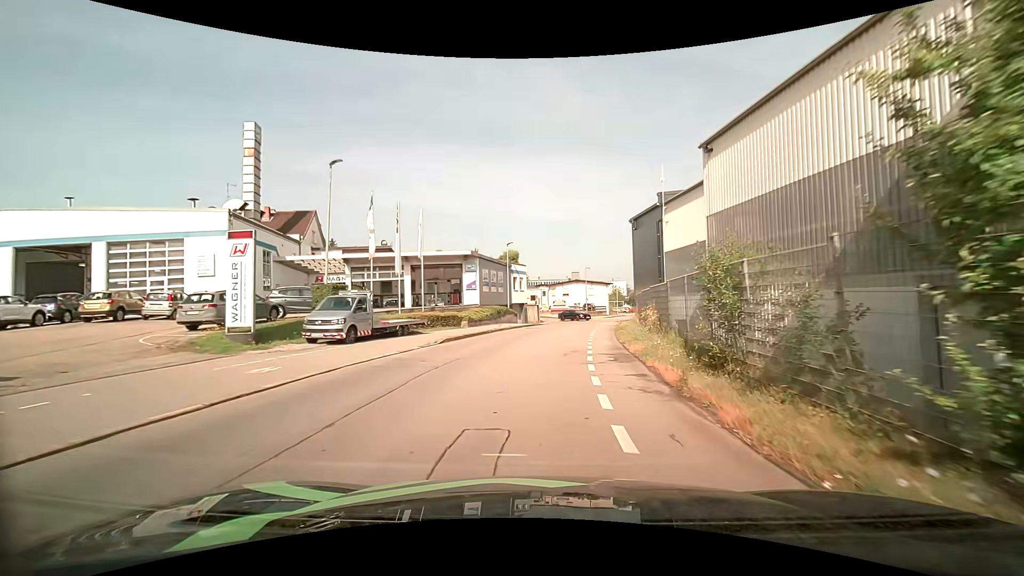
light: Day
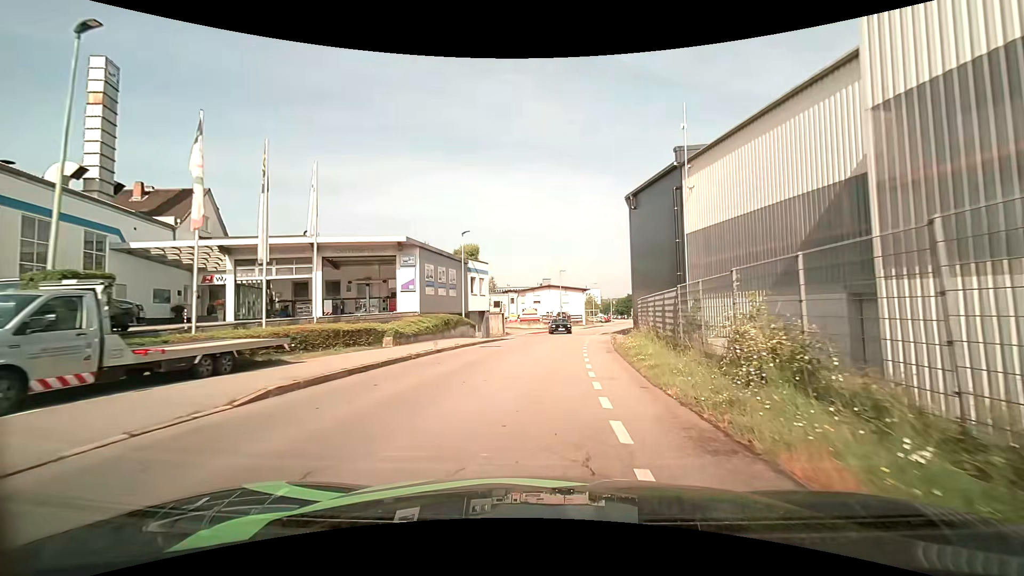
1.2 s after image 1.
(+0.3, +11.5) m; +3°
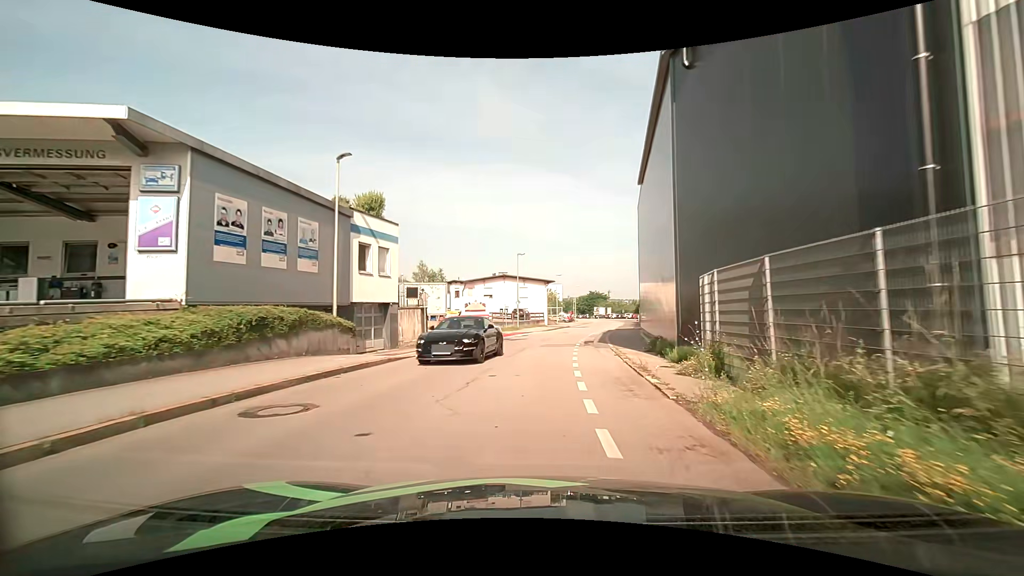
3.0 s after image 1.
(+0.8, +17.0) m; +5°
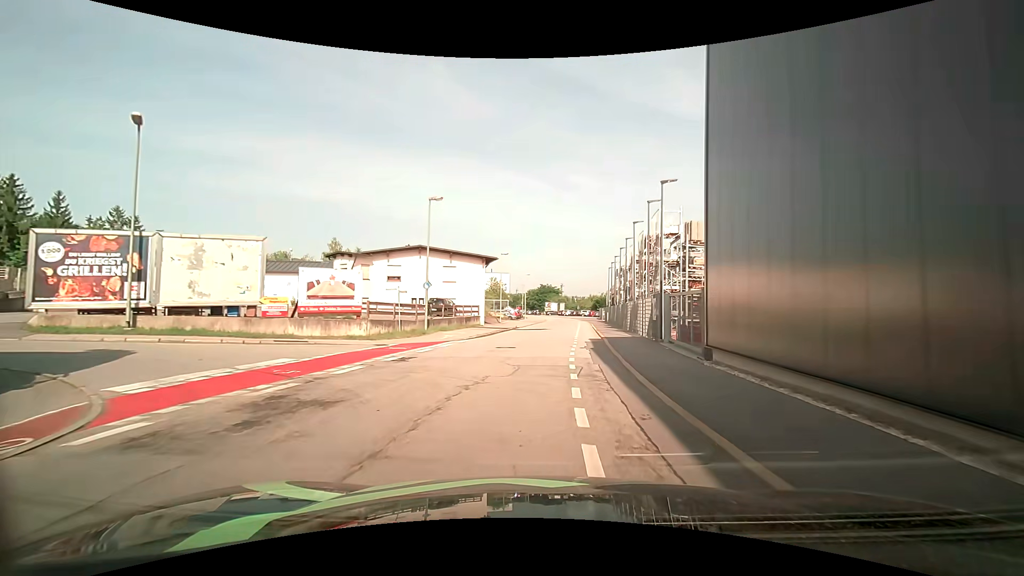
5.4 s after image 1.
(+1.4, +23.2) m; +7°
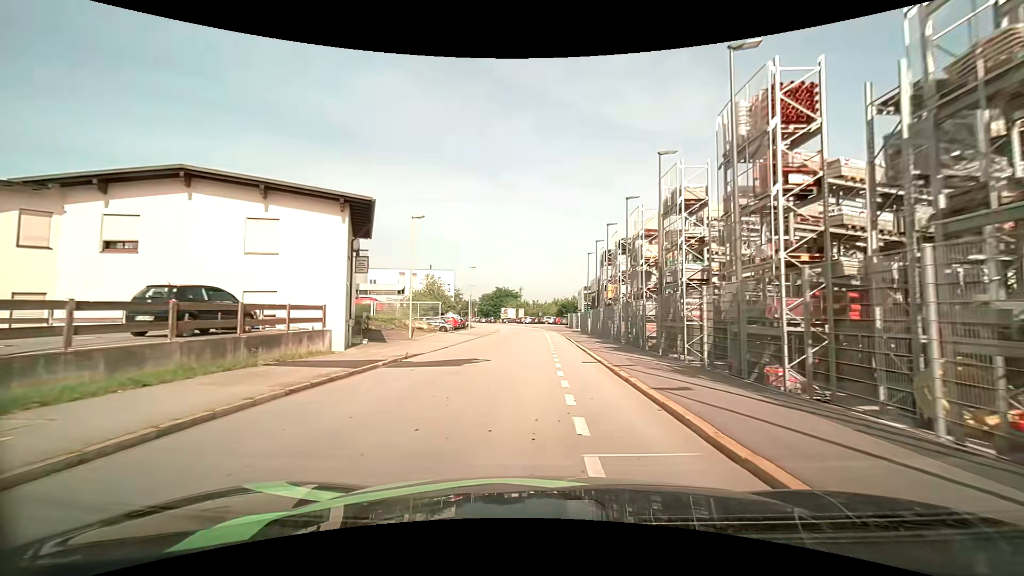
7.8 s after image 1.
(+1.0, +24.4) m; +3°
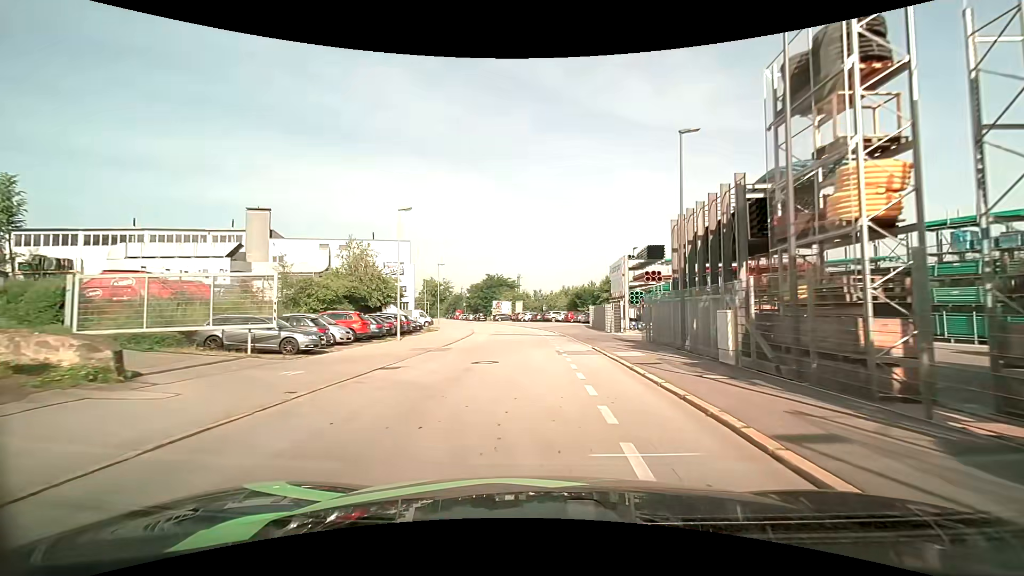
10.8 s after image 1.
(+0.3, +32.1) m; 0°
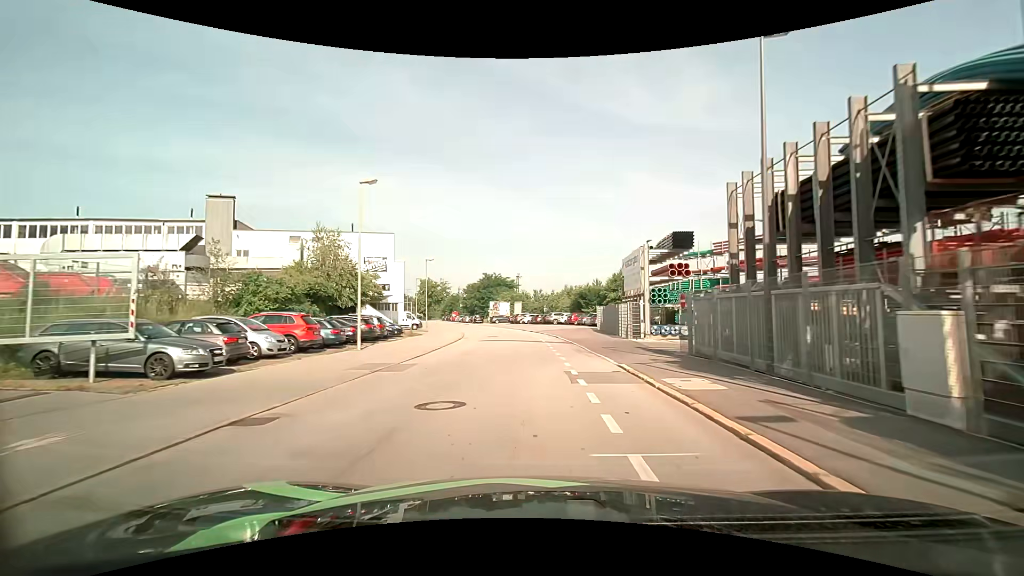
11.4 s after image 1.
(0.0, +6.5) m; 0°
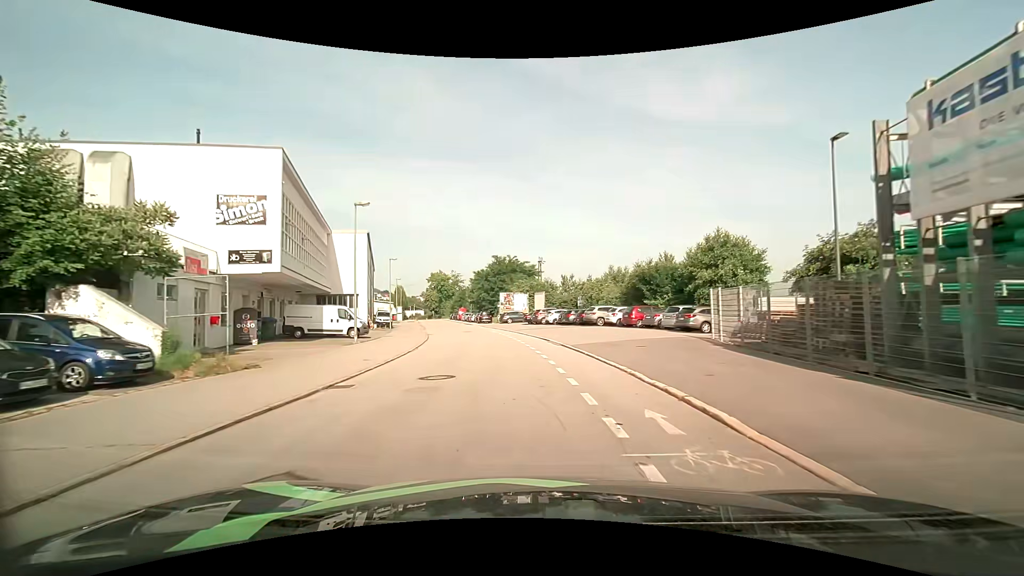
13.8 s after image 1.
(-0.5, +26.5) m; -3°
(0, +10) (-1, +20) (-2, +30) (-4, +40) (-6, +50) (-9, +59) (-11, +69) (-14, +79) (-16, +88) (-19, +98) m
